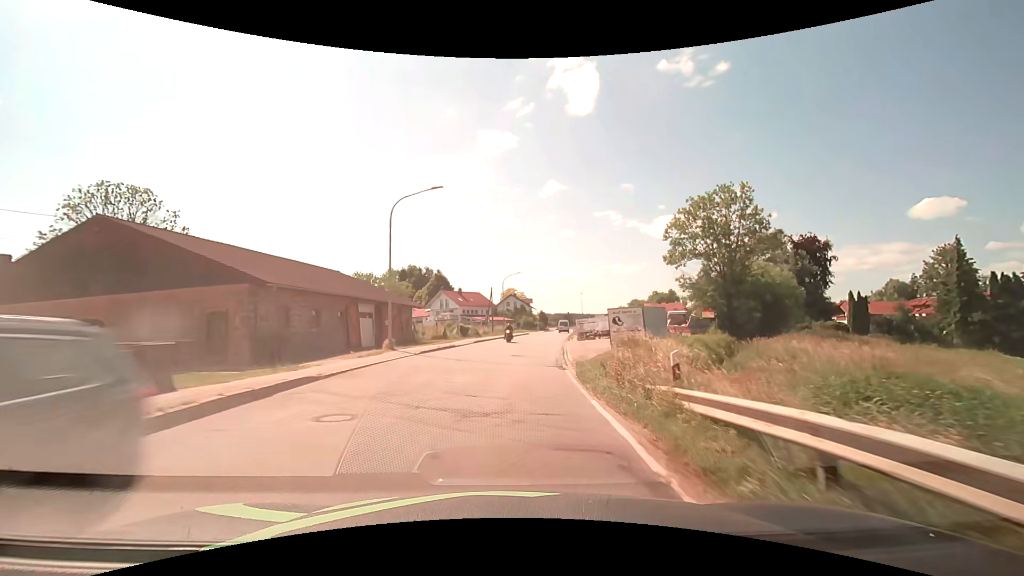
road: secondary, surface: asphalt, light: Day
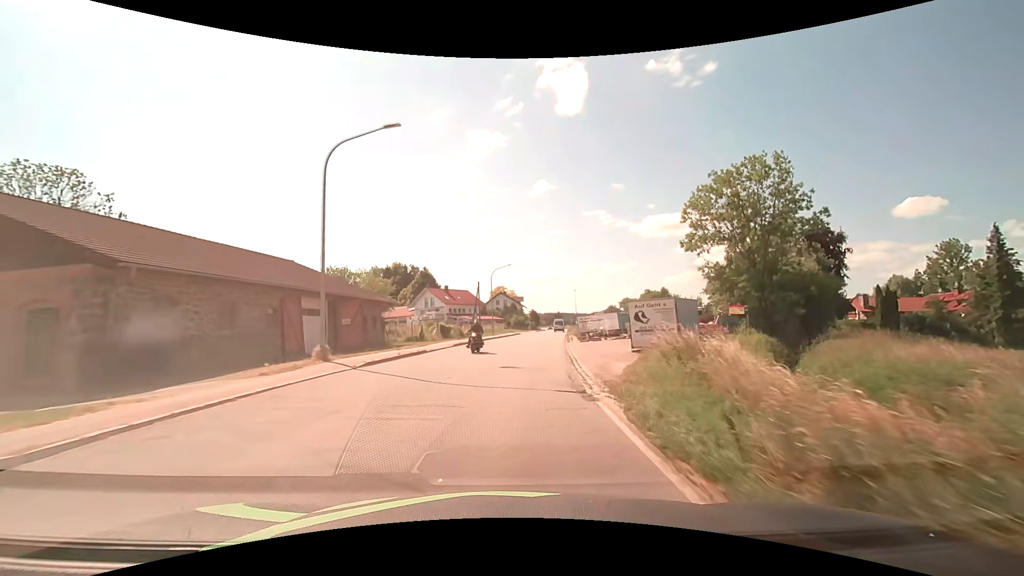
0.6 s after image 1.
(+0.1, +7.6) m; +1°
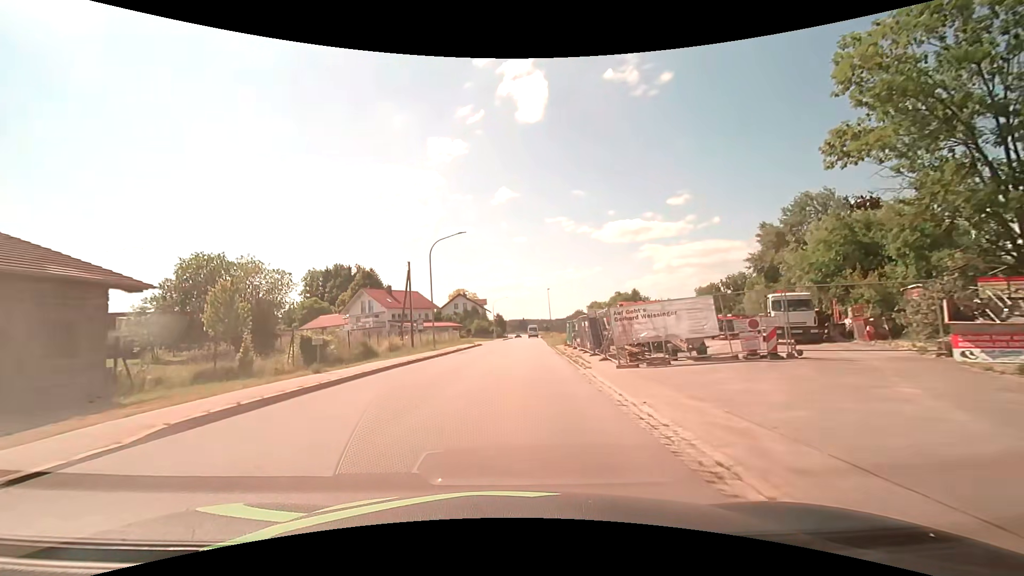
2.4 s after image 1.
(+0.9, +22.9) m; +4°
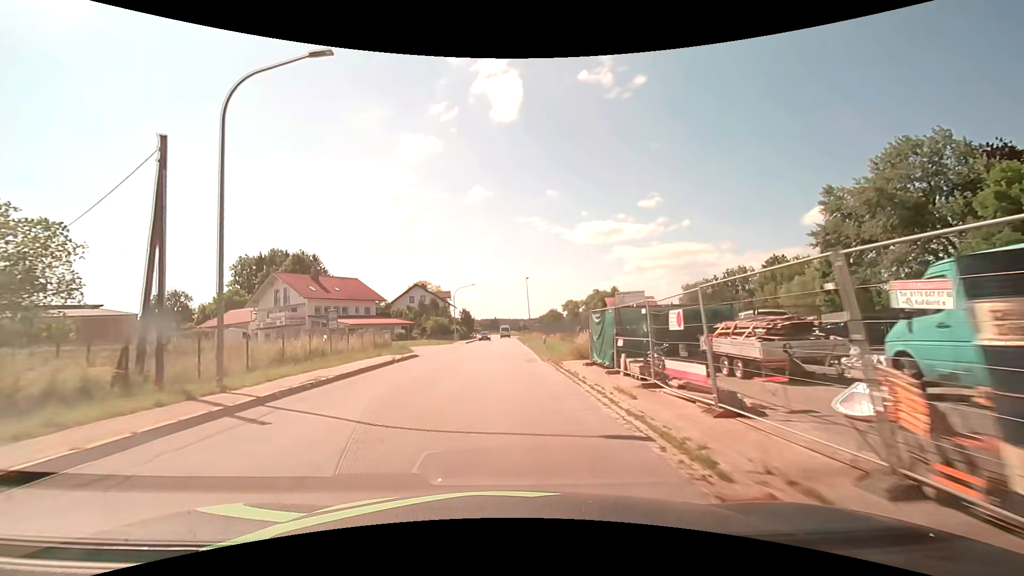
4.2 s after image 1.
(+0.7, +22.8) m; +3°
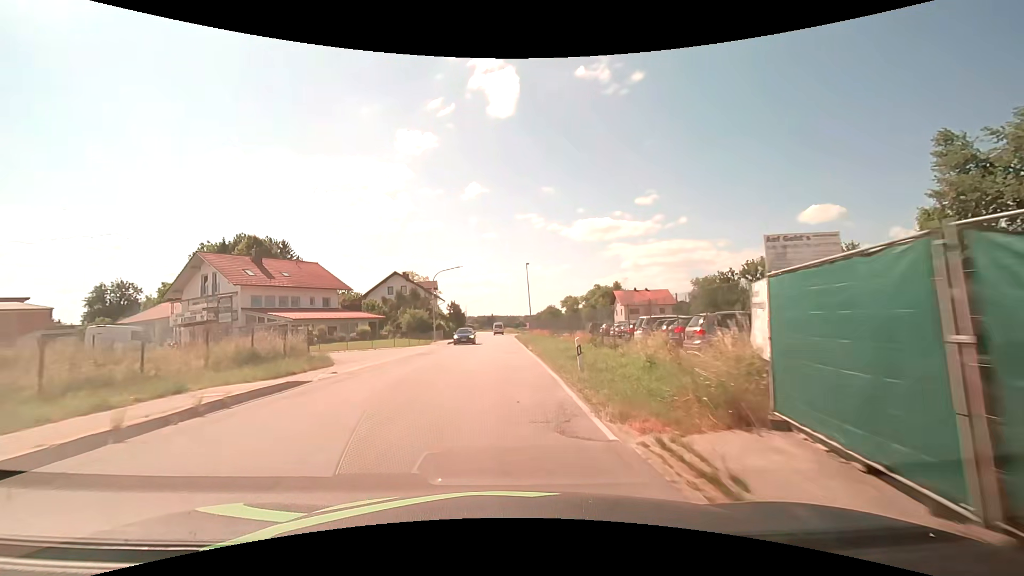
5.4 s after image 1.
(+0.1, +15.2) m; 0°
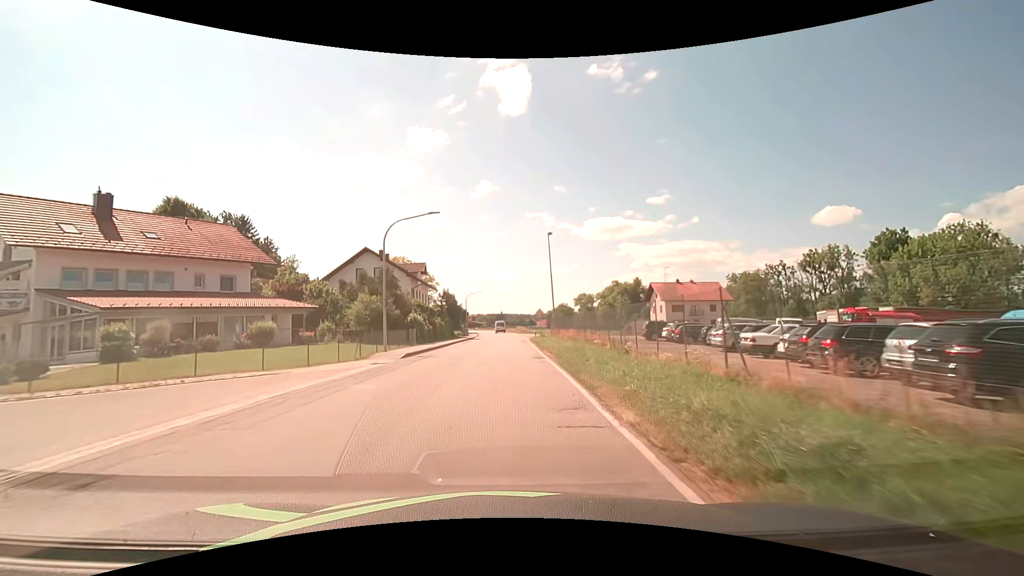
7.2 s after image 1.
(-0.1, +22.8) m; -1°
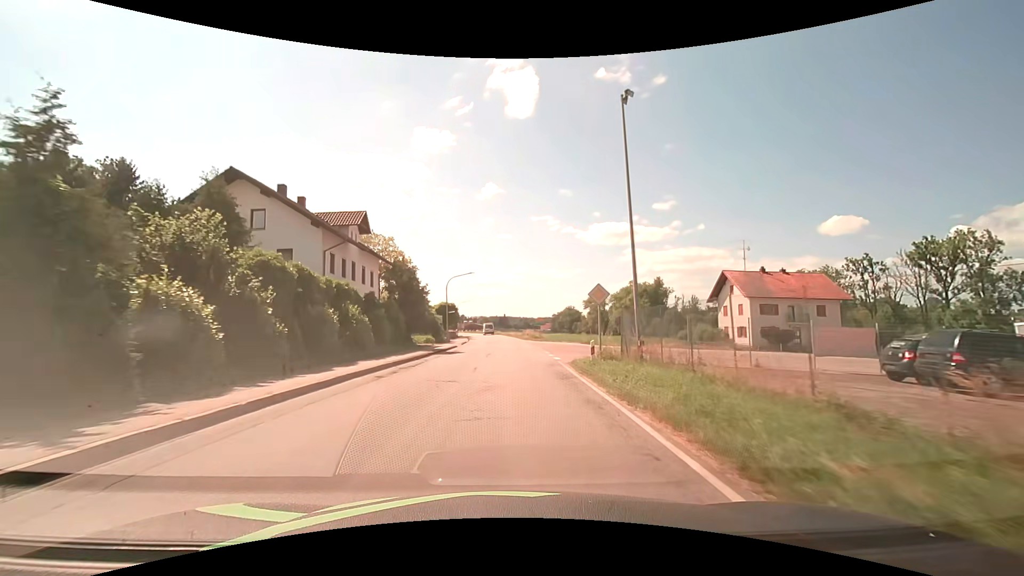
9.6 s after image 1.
(-0.2, +30.4) m; 0°
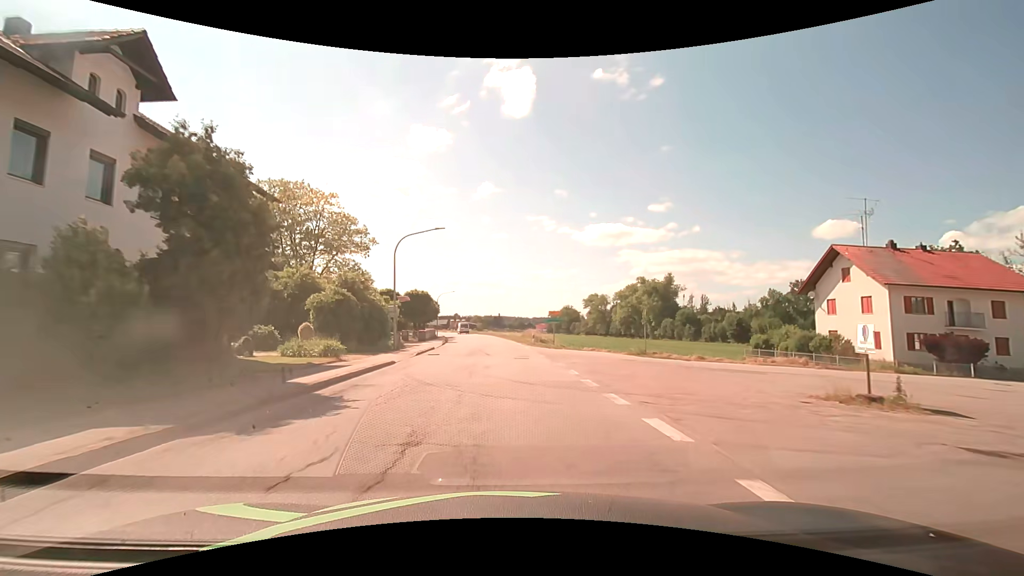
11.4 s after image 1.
(0.0, +22.8) m; 0°
(0, +10) (0, +20) (0, +30) (0, +40) (-1, +50) (-2, +60) (-3, +70) (-4, +80) (-5, +90) (-7, +100) m
